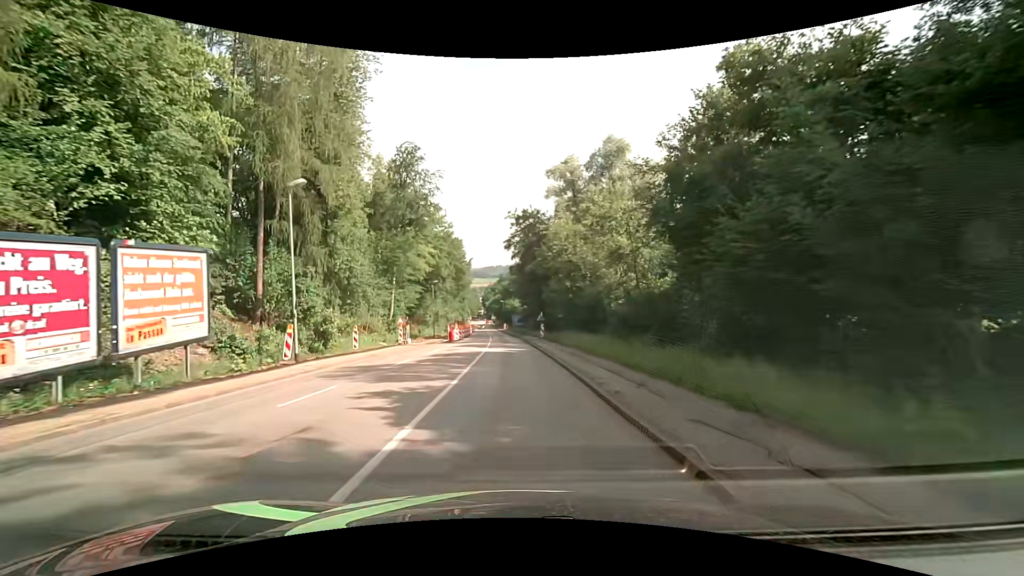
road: tertiary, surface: asphalt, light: Day
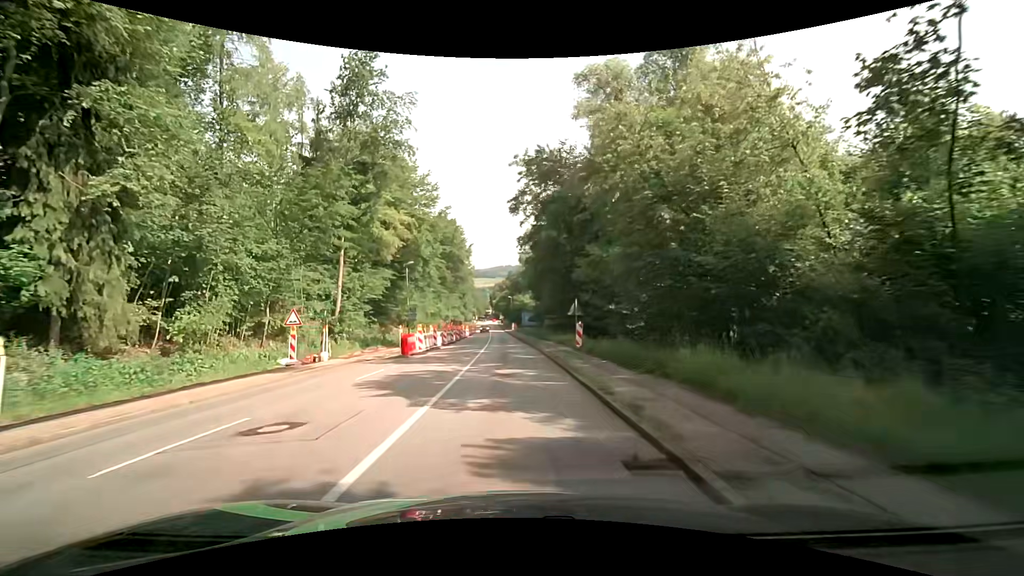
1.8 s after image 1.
(-0.1, +22.3) m; -1°
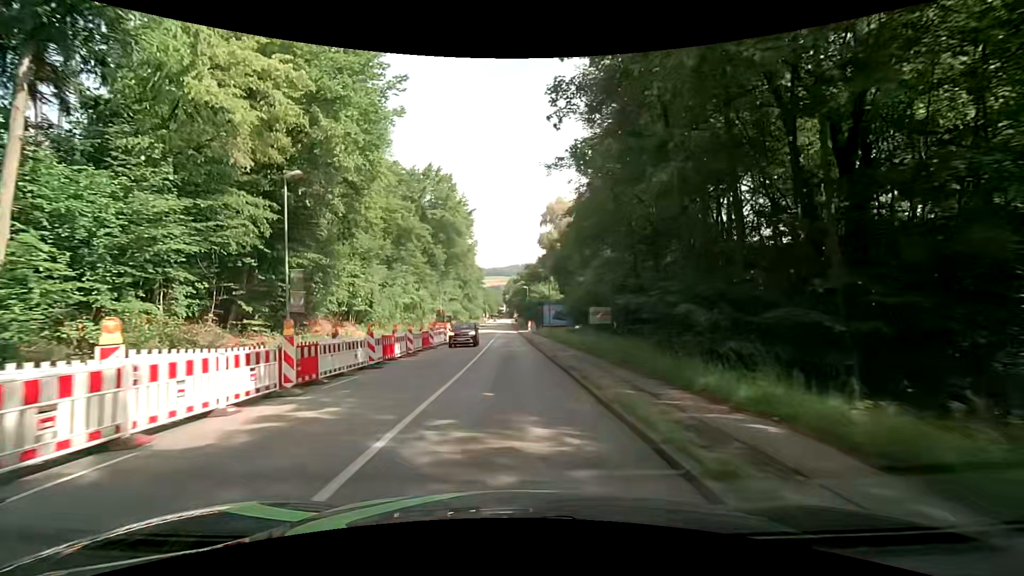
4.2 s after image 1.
(-0.5, +29.2) m; -2°
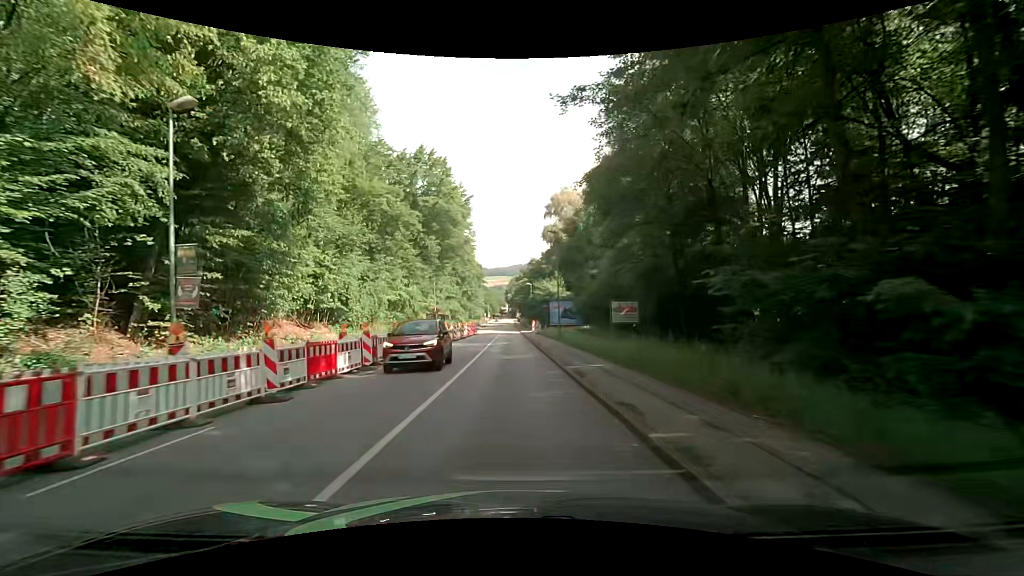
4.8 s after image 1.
(0.0, +7.3) m; 0°
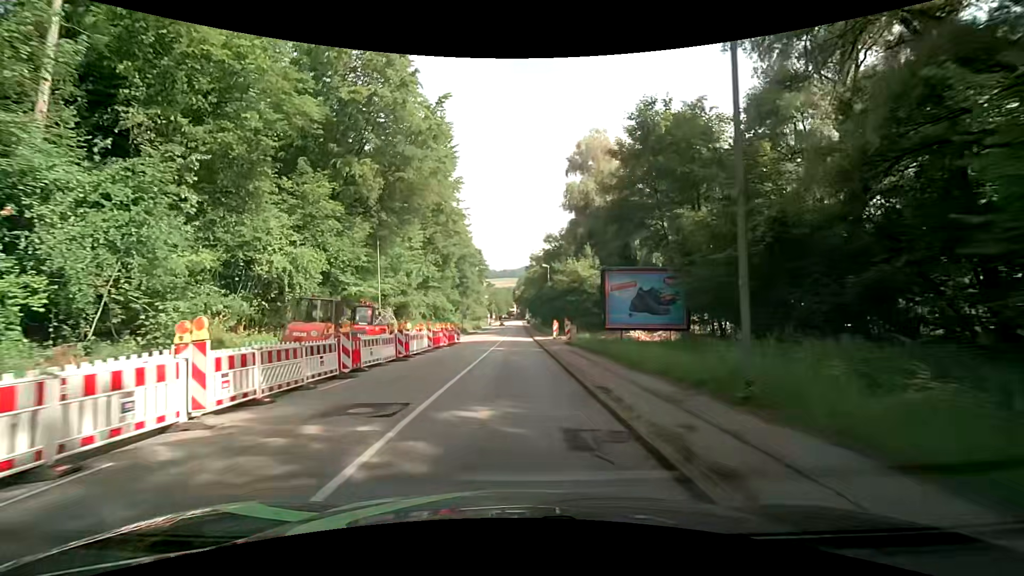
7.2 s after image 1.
(-0.3, +29.0) m; -1°
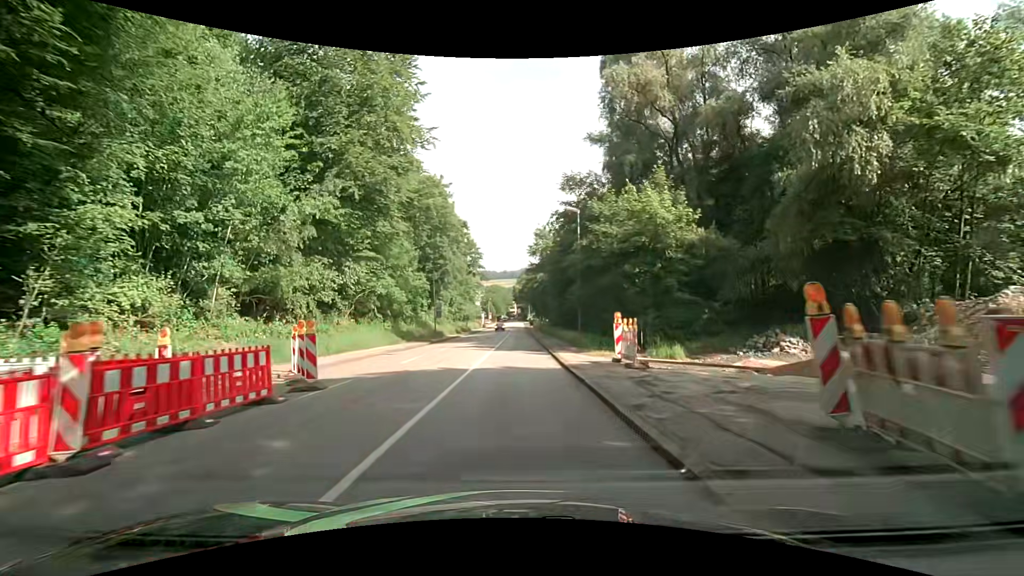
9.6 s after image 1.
(0.0, +28.4) m; 0°
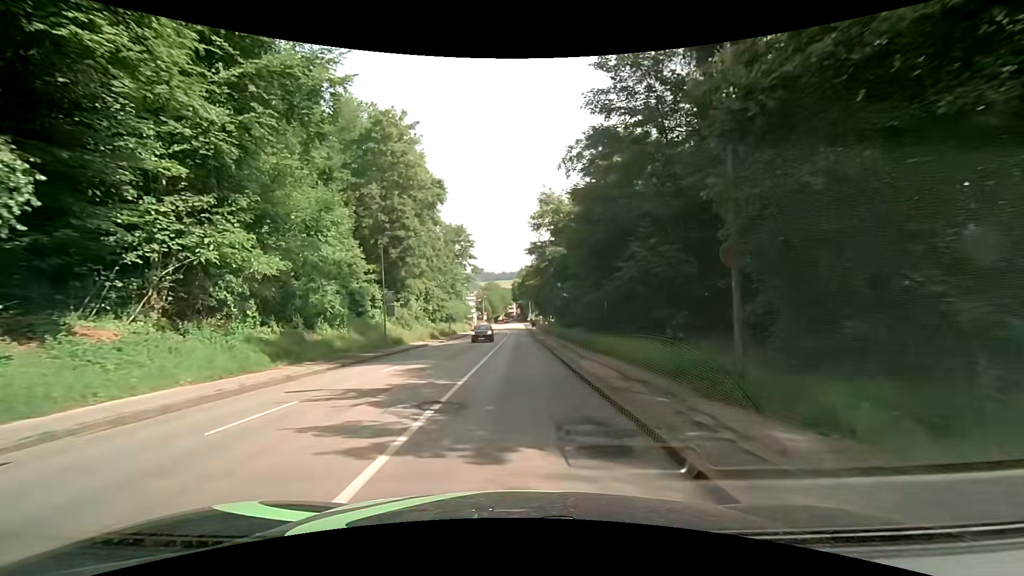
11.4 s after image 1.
(+0.1, +21.2) m; 0°
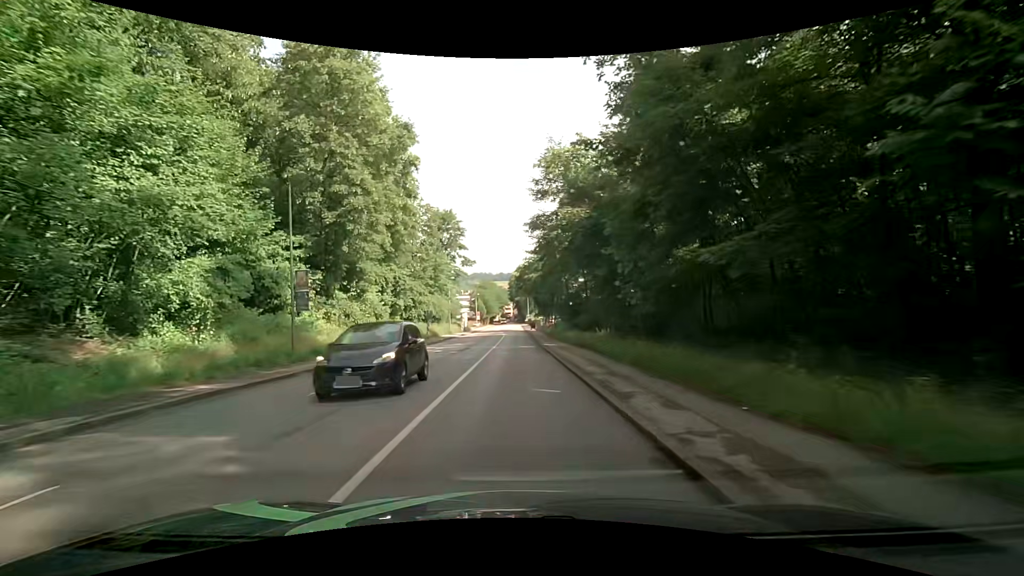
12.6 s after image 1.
(+0.1, +14.1) m; +1°
